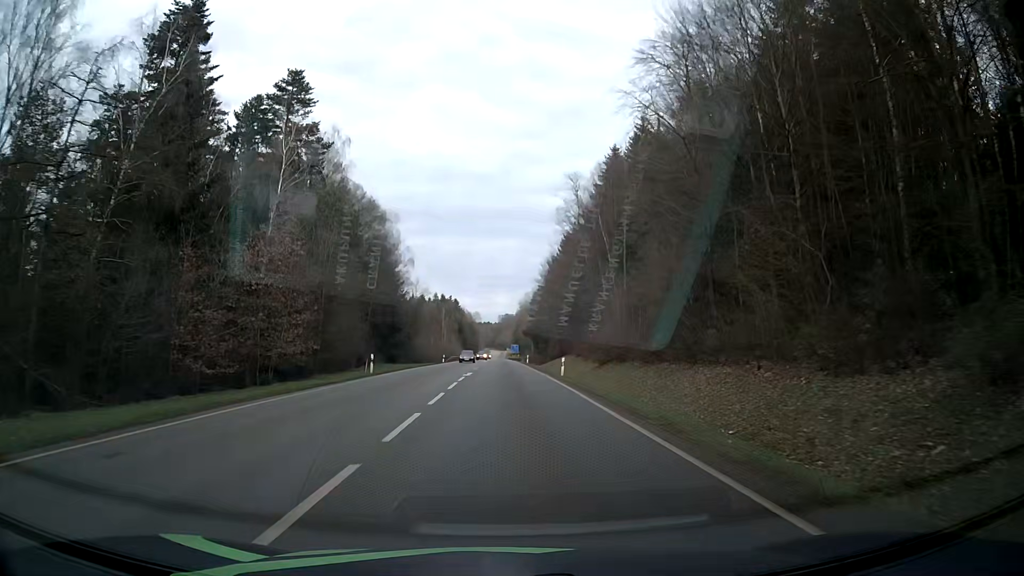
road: secondary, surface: asphalt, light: Day
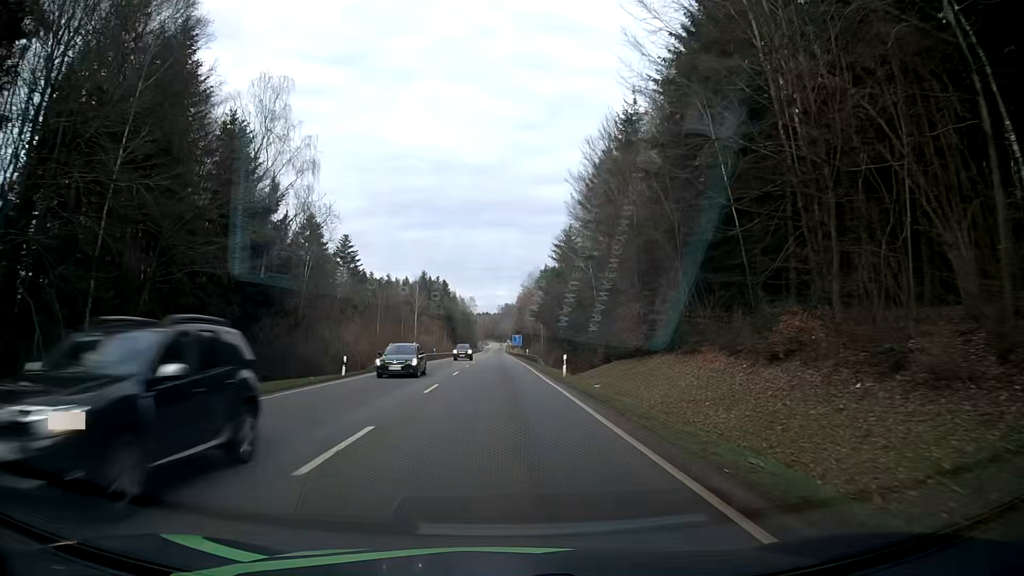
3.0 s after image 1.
(-0.1, +51.2) m; 0°
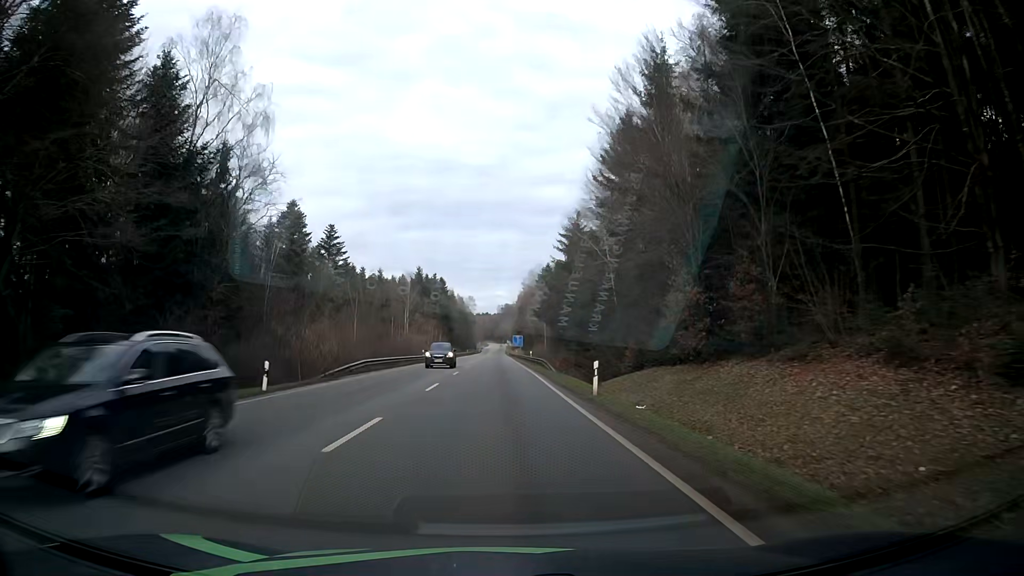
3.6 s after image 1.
(-0.1, +10.7) m; 0°
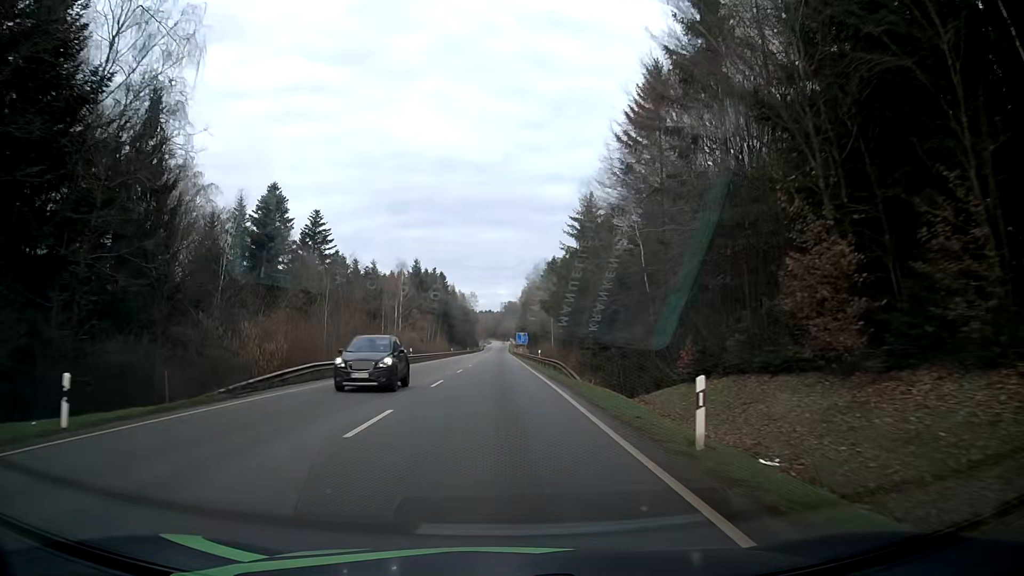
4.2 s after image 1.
(-0.1, +10.8) m; -1°
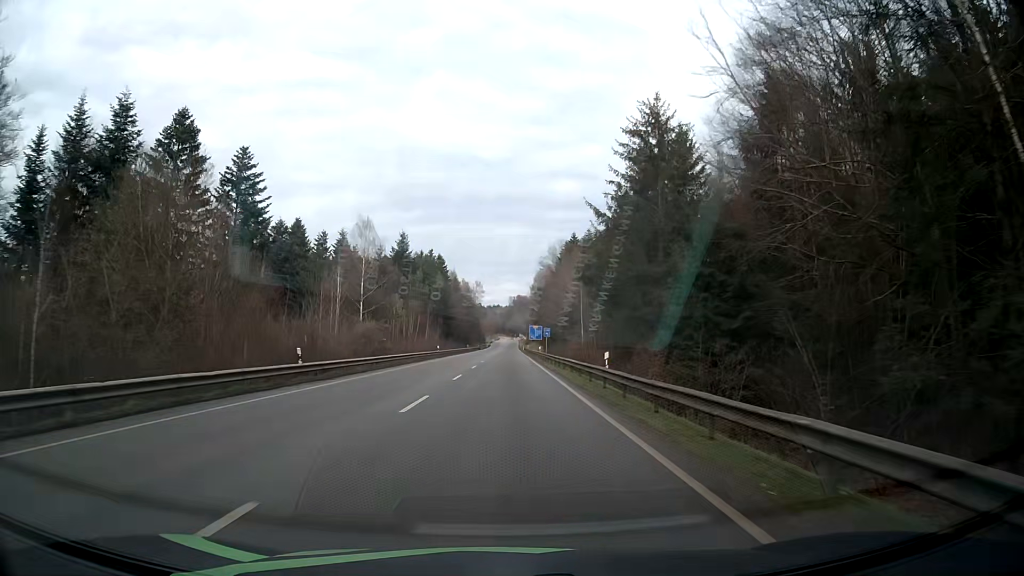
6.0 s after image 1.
(-0.1, +32.8) m; -1°
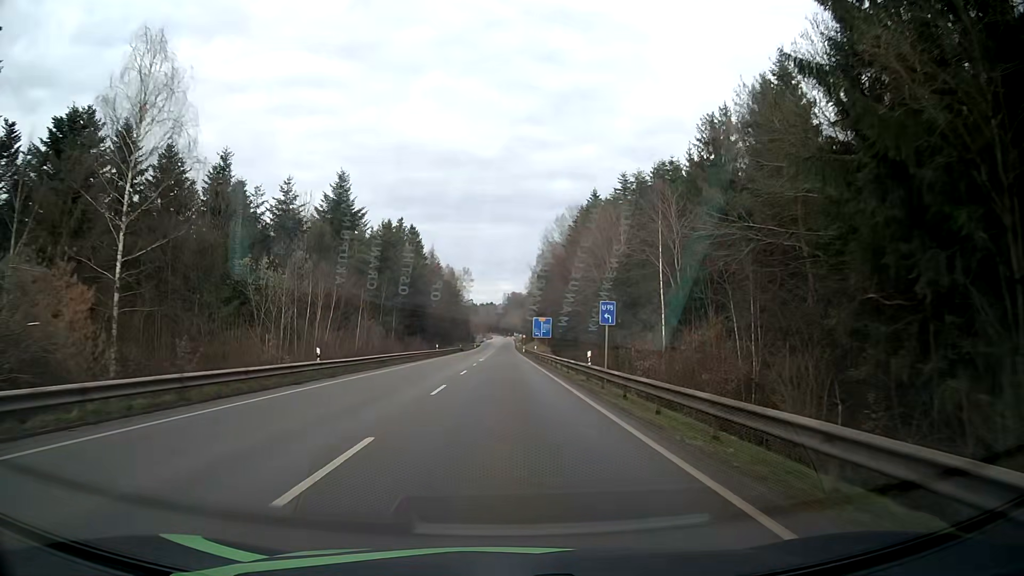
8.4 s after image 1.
(0.0, +44.3) m; 0°
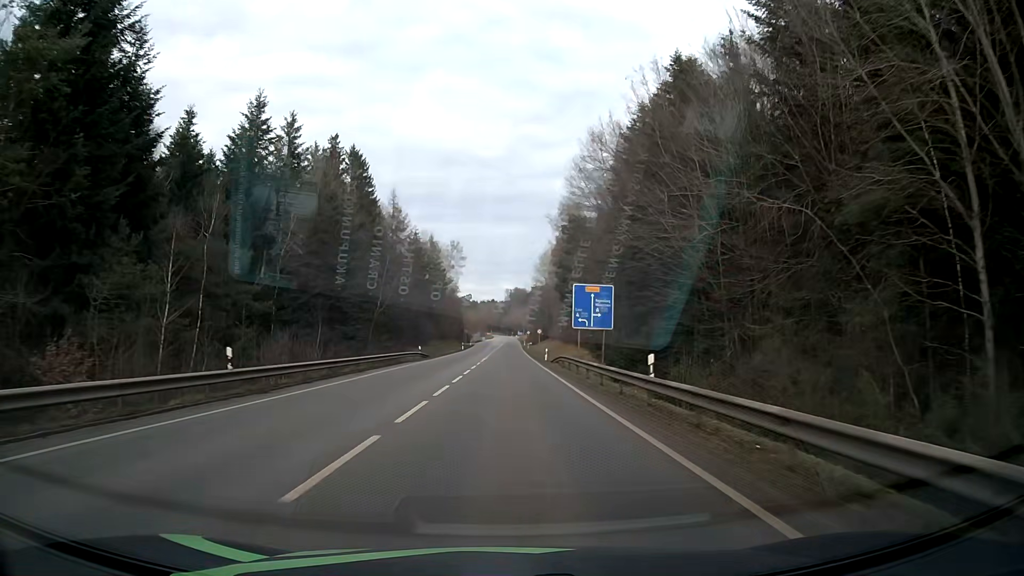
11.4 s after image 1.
(+0.3, +55.2) m; 0°
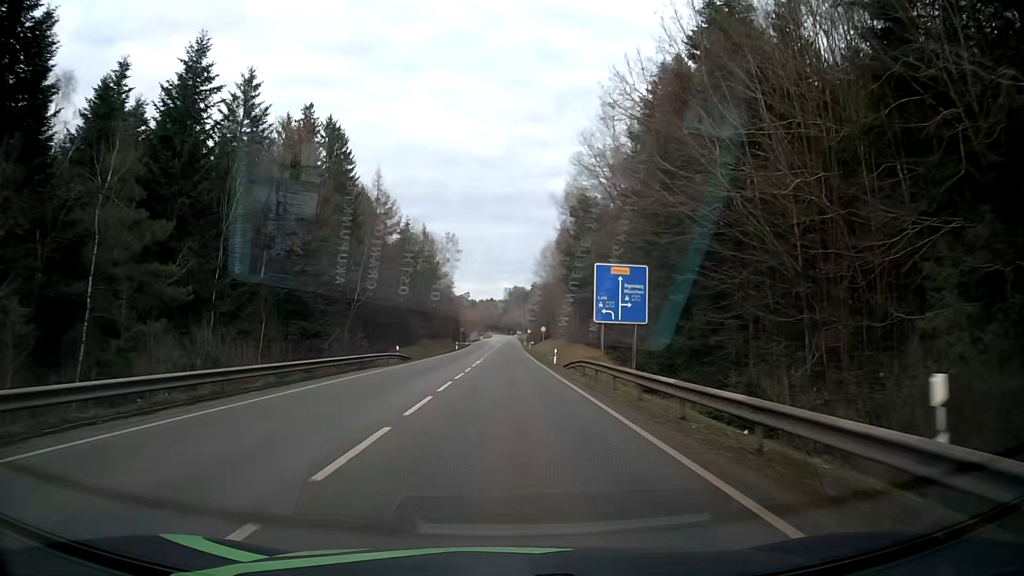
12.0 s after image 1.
(0.0, +11.0) m; 0°
(0, +10) (0, +20) (0, +30) (0, +40) (0, +50) (0, +60) (0, +70) (0, +80) (+1, +90) (+1, +100) m
